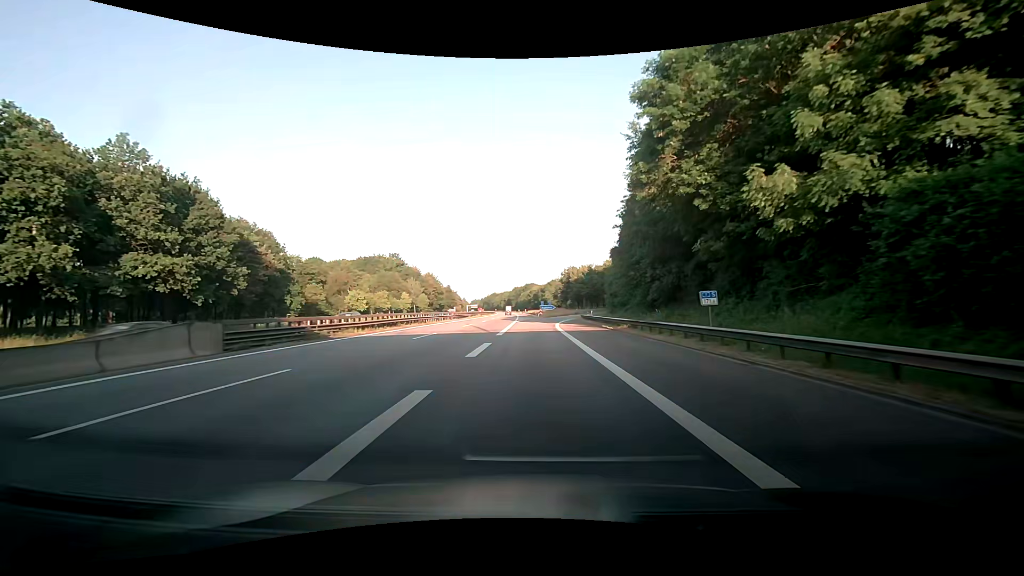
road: motorway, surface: asphalt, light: Day
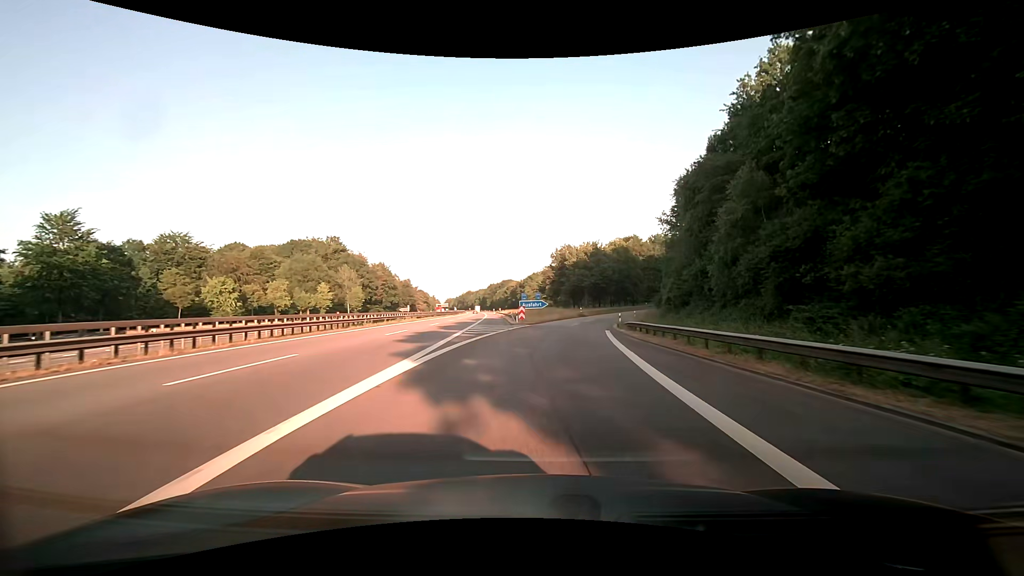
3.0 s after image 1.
(+0.2, +49.9) m; +2°
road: motorway_link
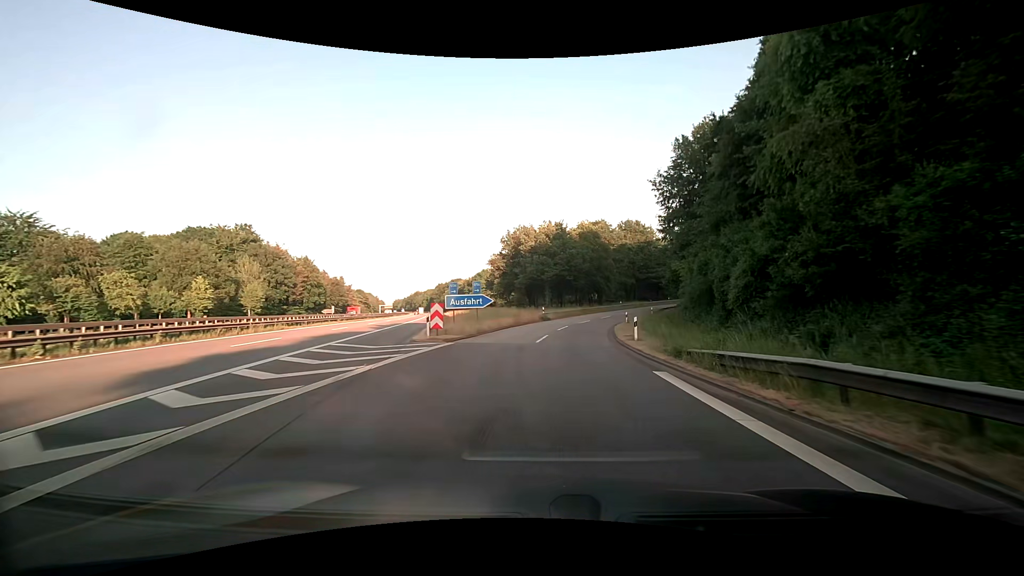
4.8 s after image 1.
(+1.1, +23.9) m; +6°
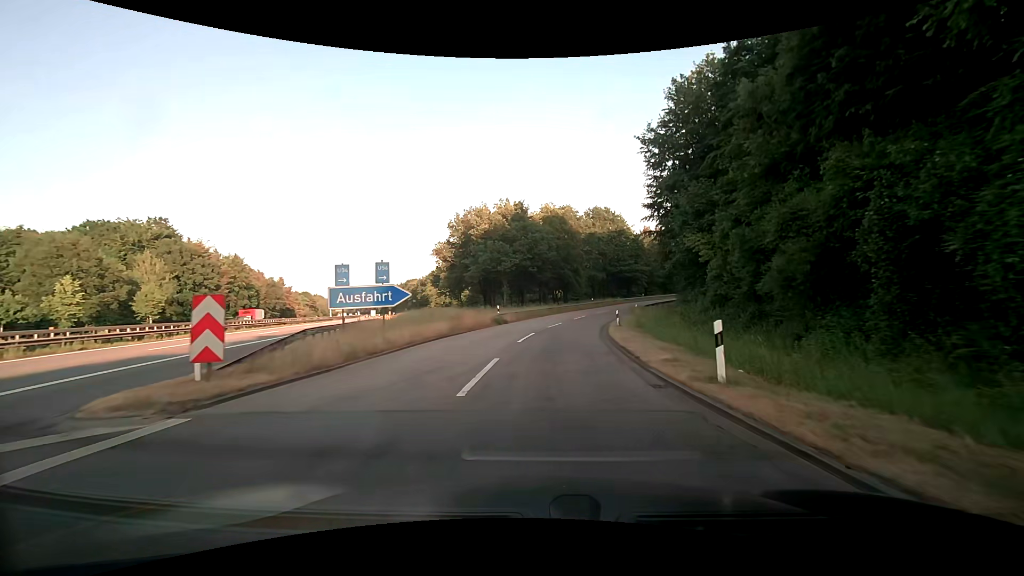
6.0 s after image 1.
(+0.5, +14.1) m; +4°
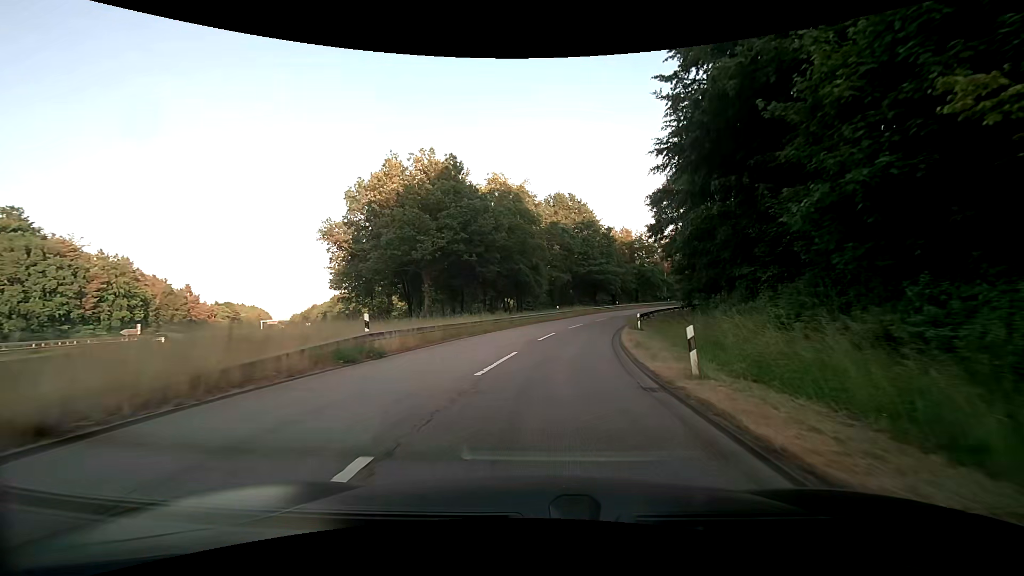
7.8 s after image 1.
(+1.1, +21.0) m; +6°
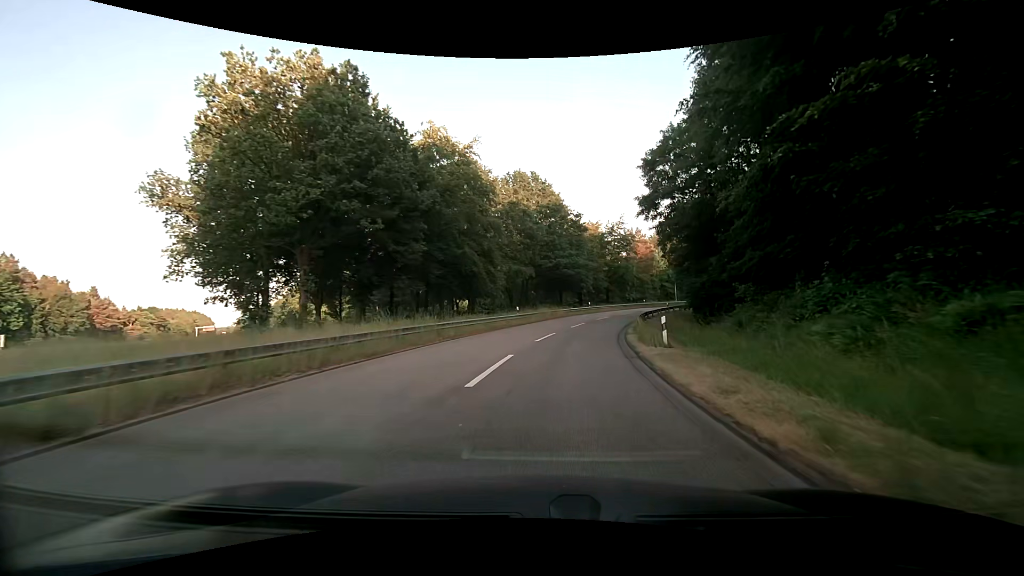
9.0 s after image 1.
(+0.5, +13.9) m; +4°
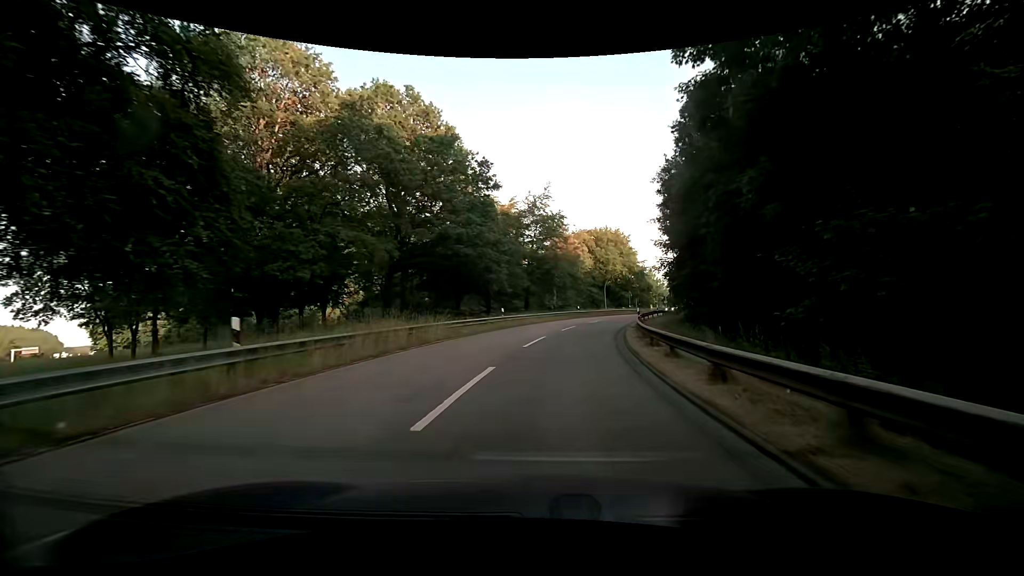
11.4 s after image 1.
(+2.5, +26.6) m; +11°
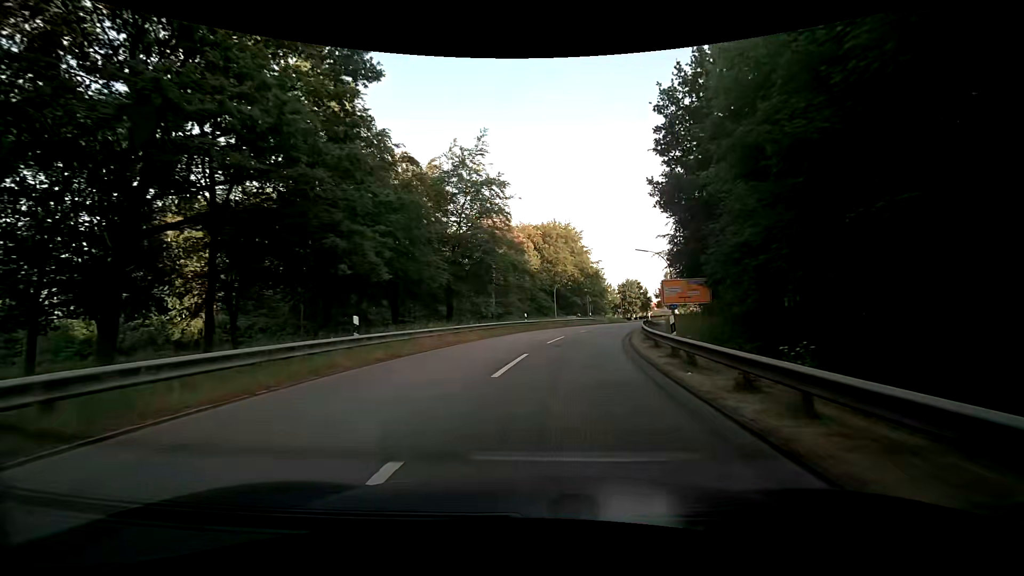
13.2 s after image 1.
(+1.0, +18.9) m; +7°
(0, +10) (+1, +20) (+3, +30) (+5, +40) (+8, +49) (+12, +58) (+17, +67) (+22, +76) (+28, +84) (+33, +92) m
